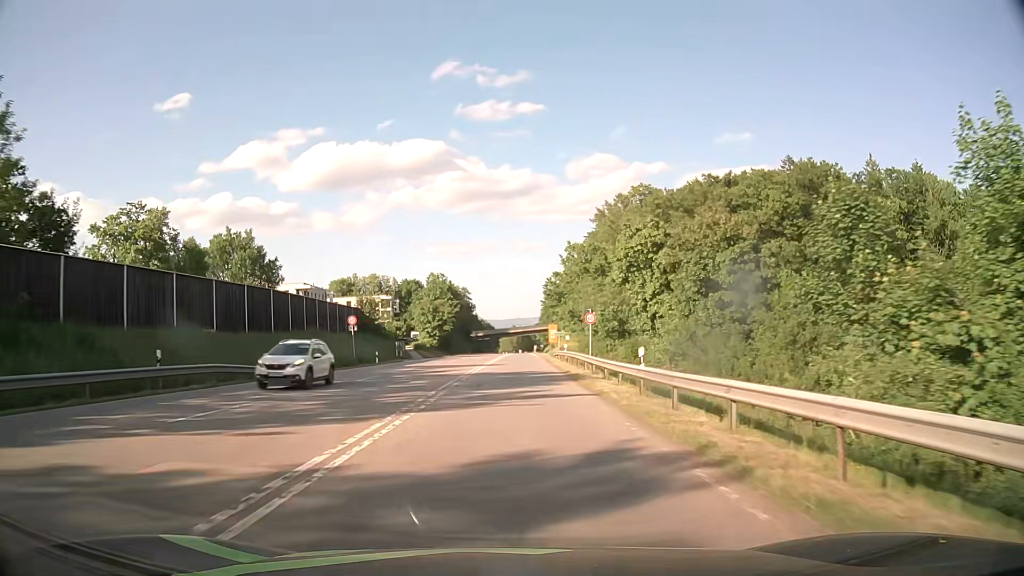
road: secondary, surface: asphalt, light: Day
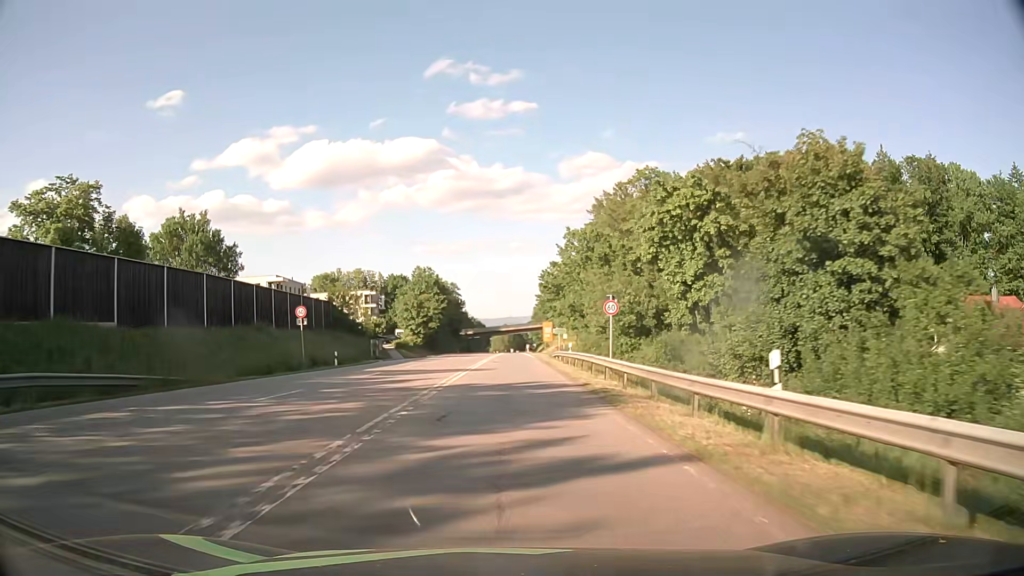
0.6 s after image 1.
(+0.1, +10.2) m; +1°
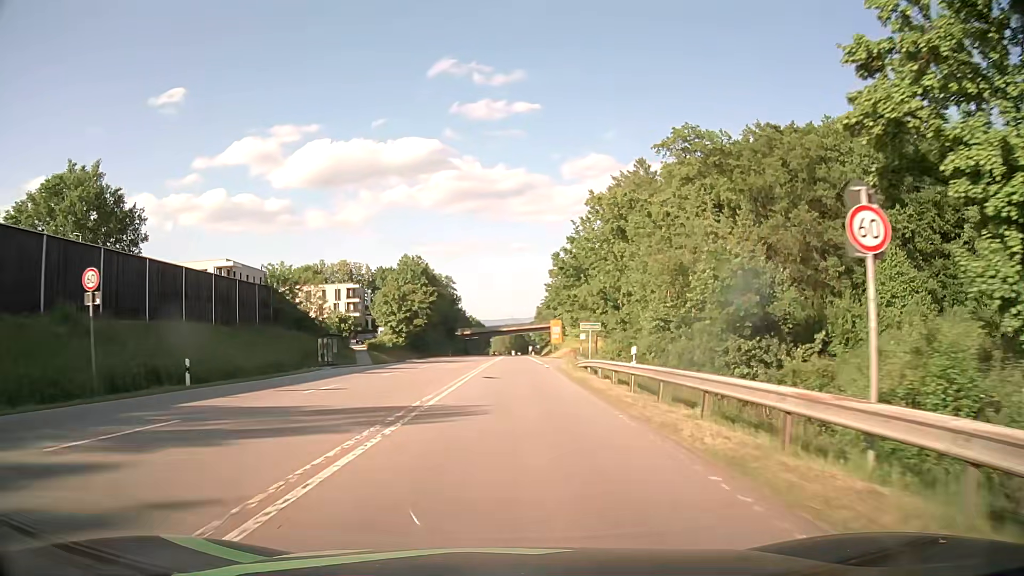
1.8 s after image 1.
(0.0, +20.2) m; 0°
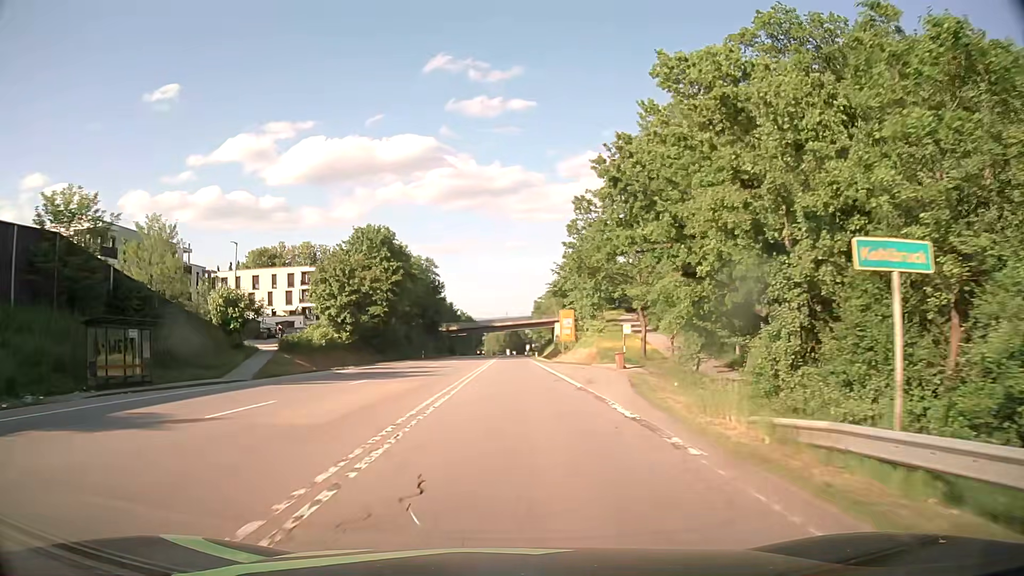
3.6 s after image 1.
(+0.1, +29.3) m; 0°
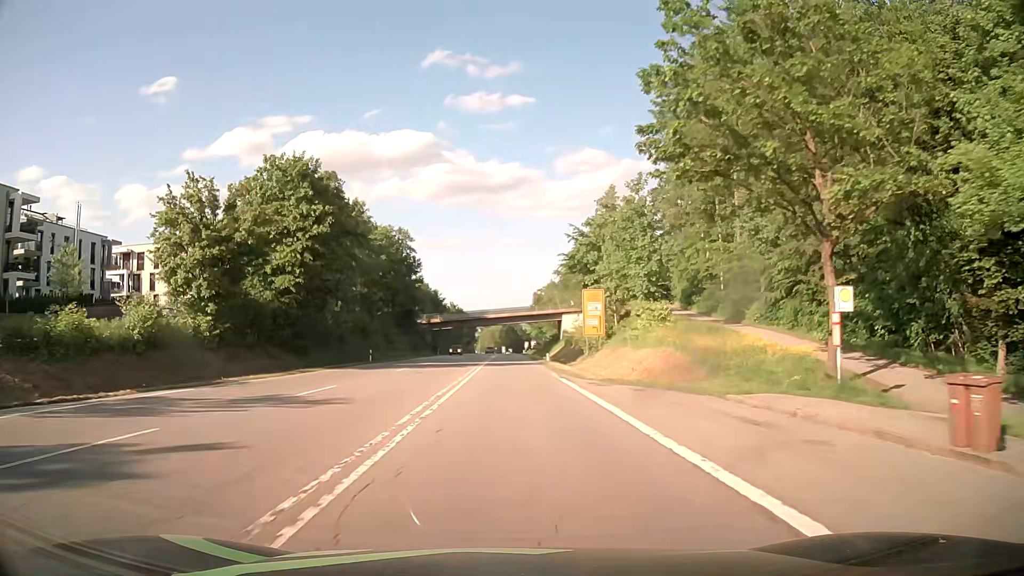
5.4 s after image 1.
(+0.1, +29.2) m; 0°
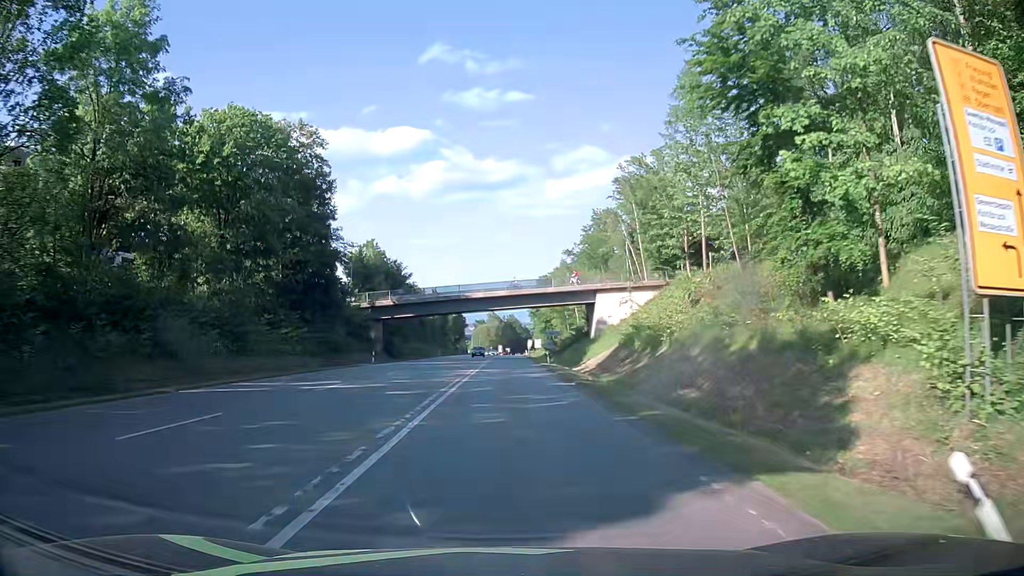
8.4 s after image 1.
(0.0, +48.1) m; 0°
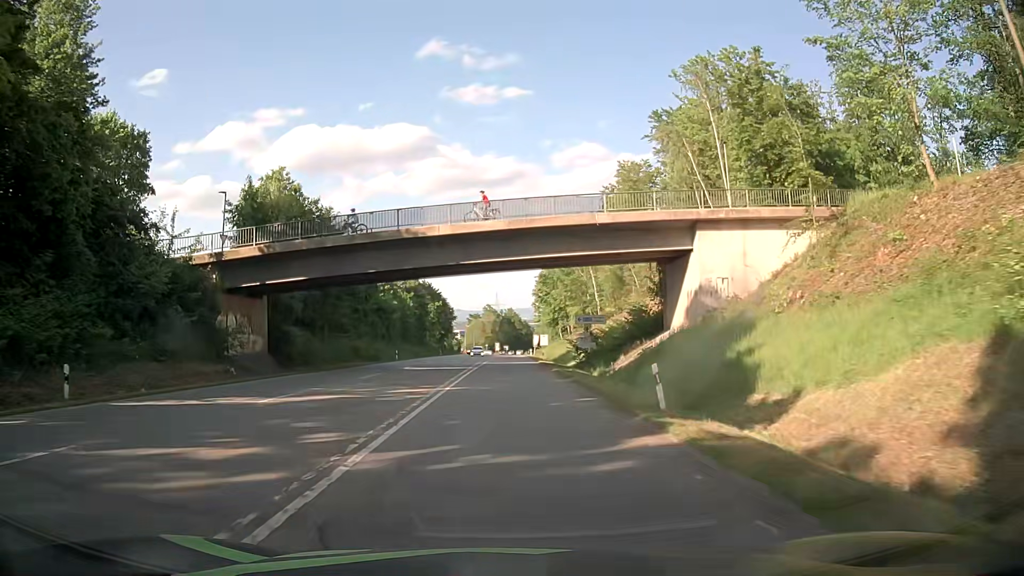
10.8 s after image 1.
(+0.1, +39.0) m; 0°
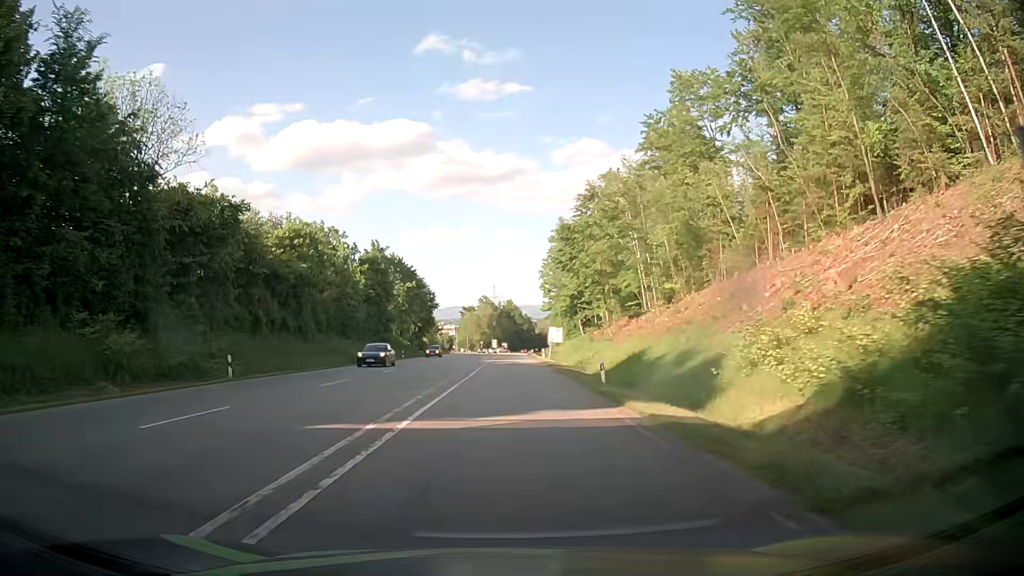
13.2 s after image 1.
(0.0, +40.1) m; +1°
(0, +10) (0, +20) (0, +30) (0, +40) (0, +50) (0, +60) (0, +70) (0, +80) (0, +90) (0, +100) m
